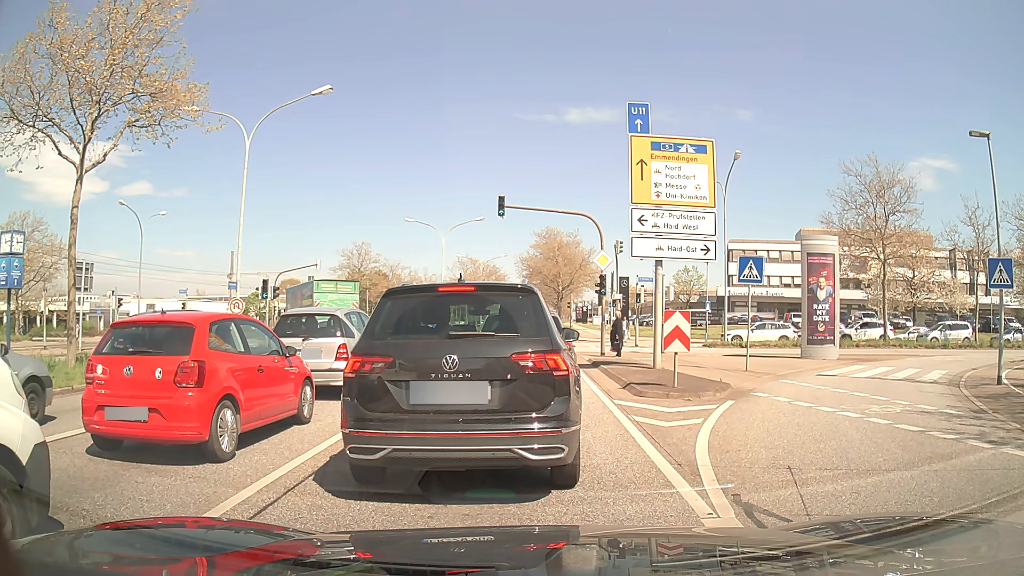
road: primary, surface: asphalt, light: Day
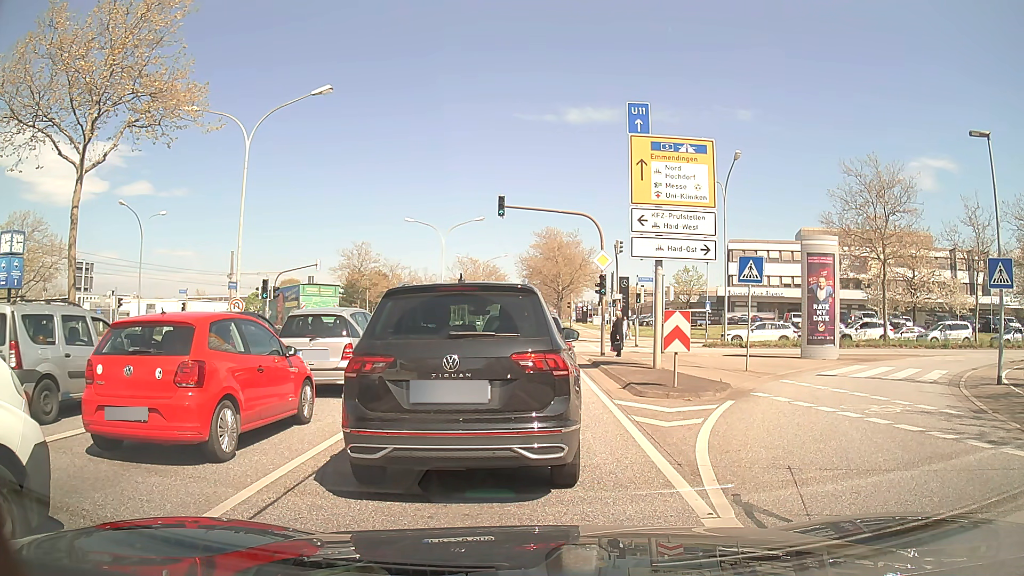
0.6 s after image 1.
(0.0, 0.0) m; 0°
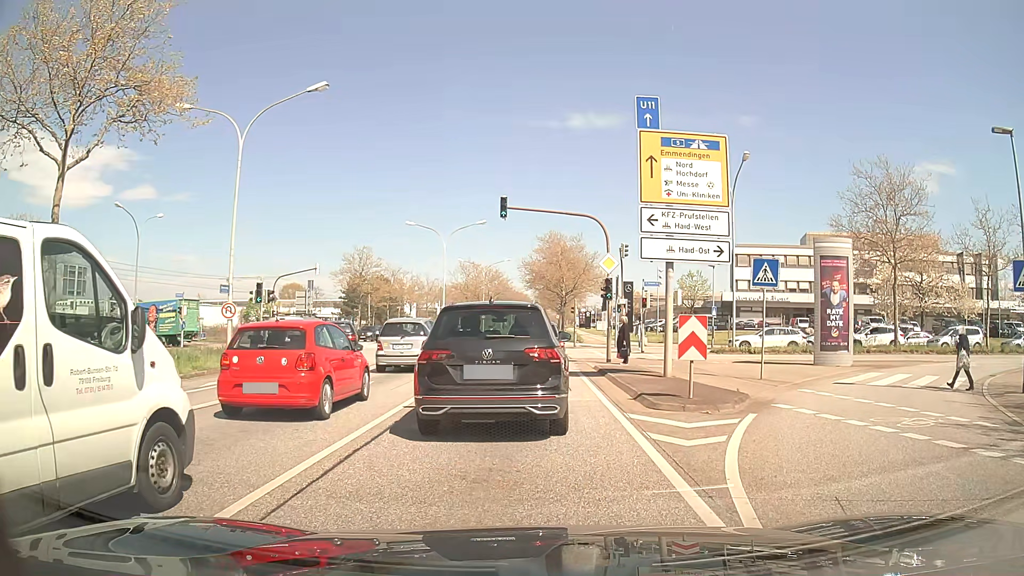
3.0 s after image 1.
(0.0, +1.1) m; 0°
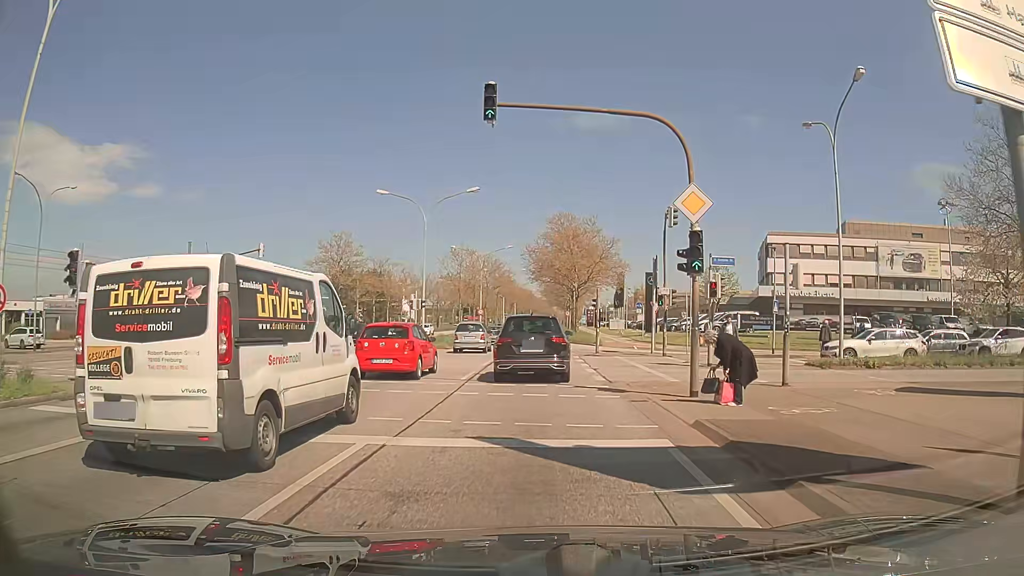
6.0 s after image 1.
(-0.1, +13.2) m; 0°
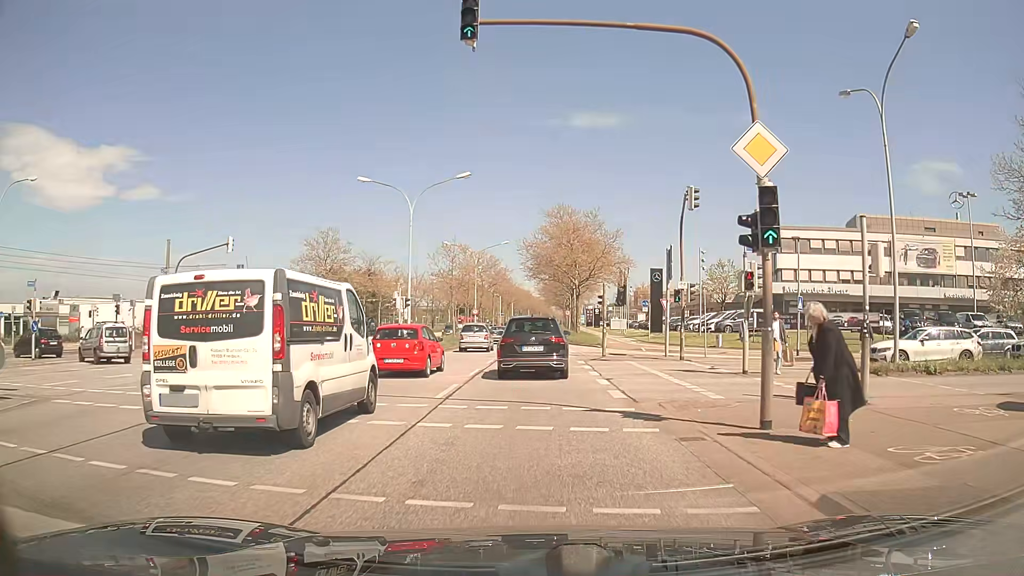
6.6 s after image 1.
(0.0, +4.3) m; 0°
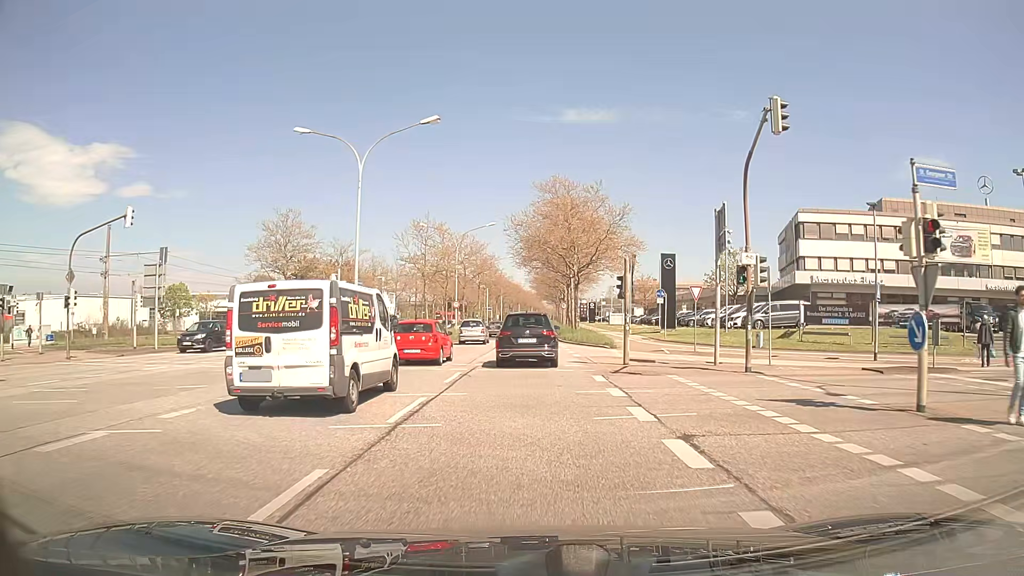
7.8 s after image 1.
(+0.1, +10.0) m; +1°
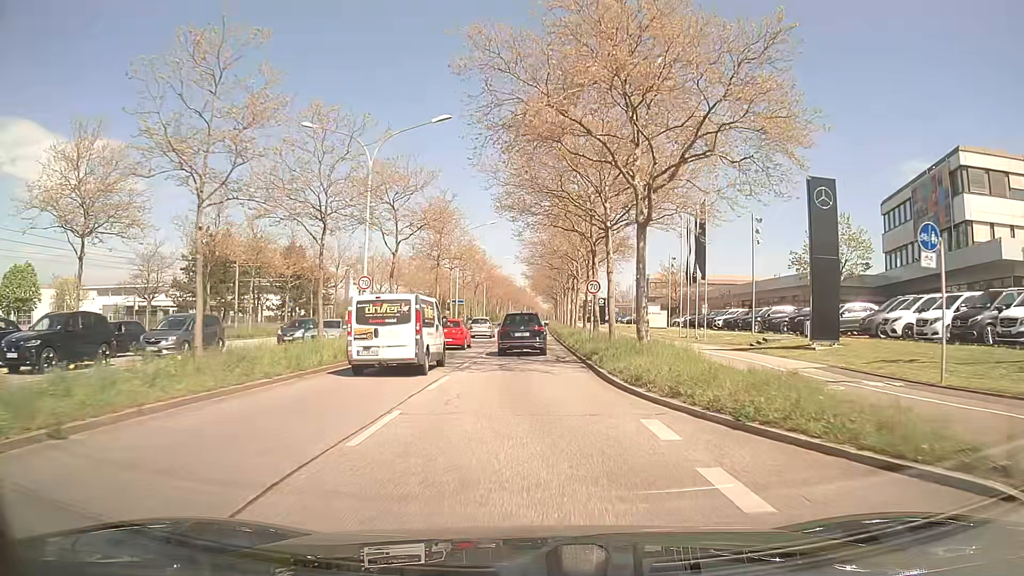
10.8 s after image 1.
(+0.2, +31.8) m; +1°
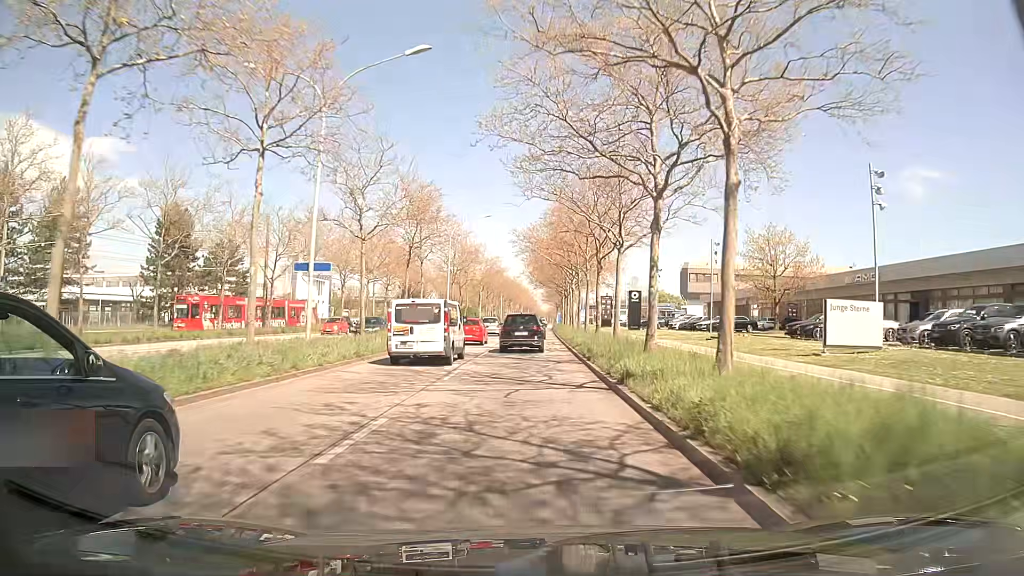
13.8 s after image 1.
(+0.2, +40.2) m; 0°
(0, +10) (0, +20) (0, +30) (0, +40) (+1, +50) (+1, +60) (+1, +70) (+1, +80) (+1, +90) (+2, +100) m
